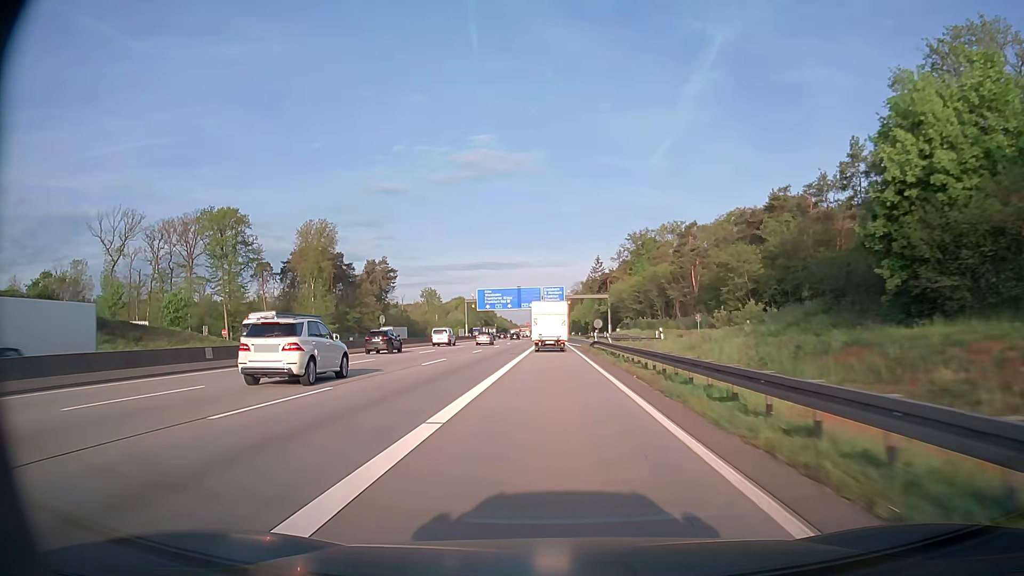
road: motorway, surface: asphalt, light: Day
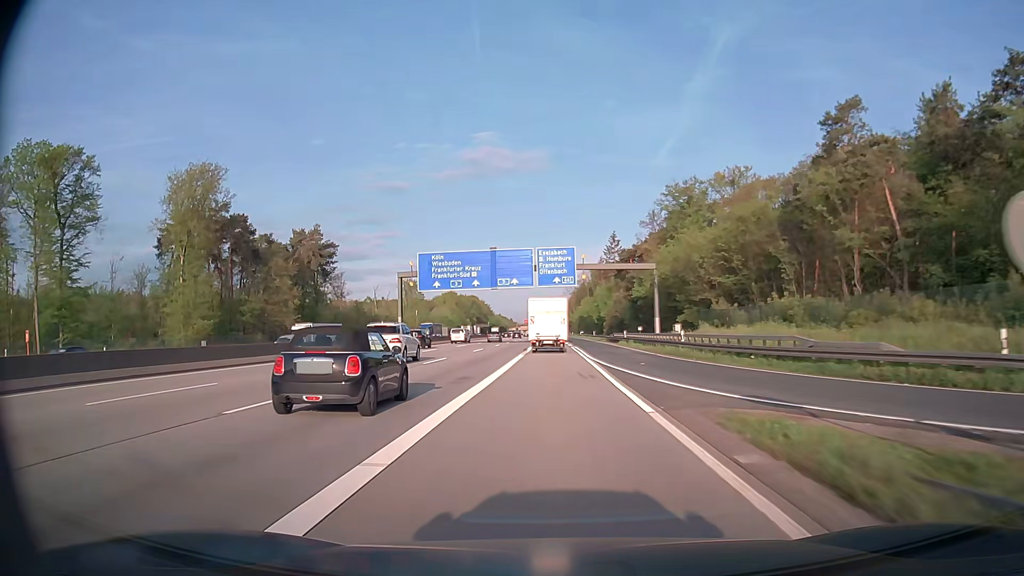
(-0.1, +53.6) m; 0°
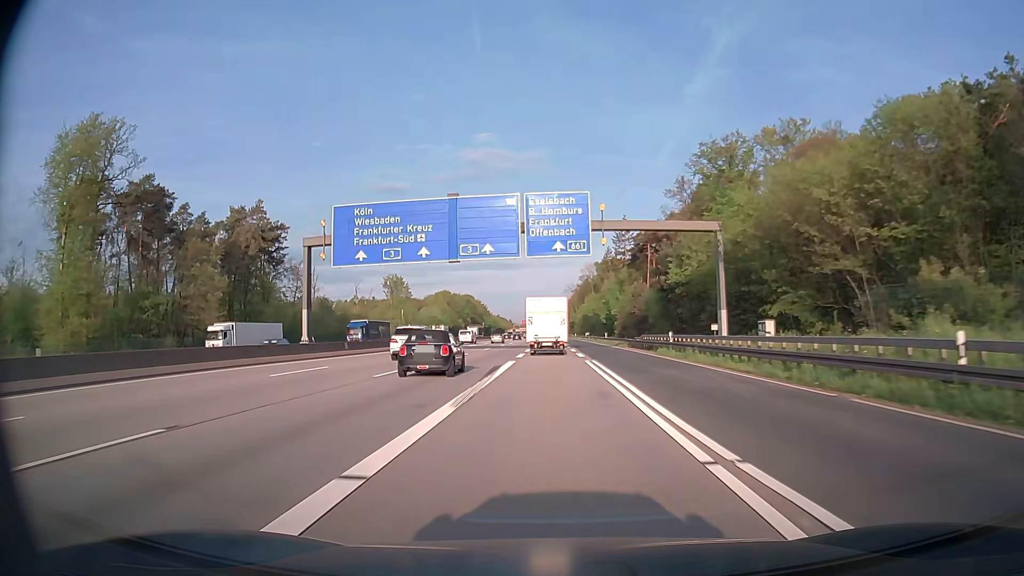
(-0.1, +26.3) m; 0°
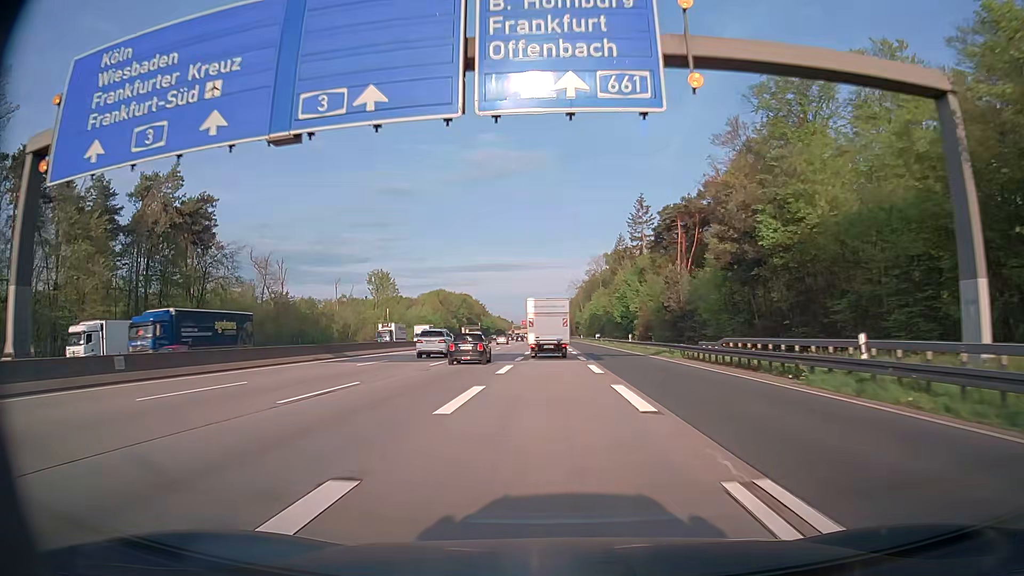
(-0.1, +25.9) m; 0°
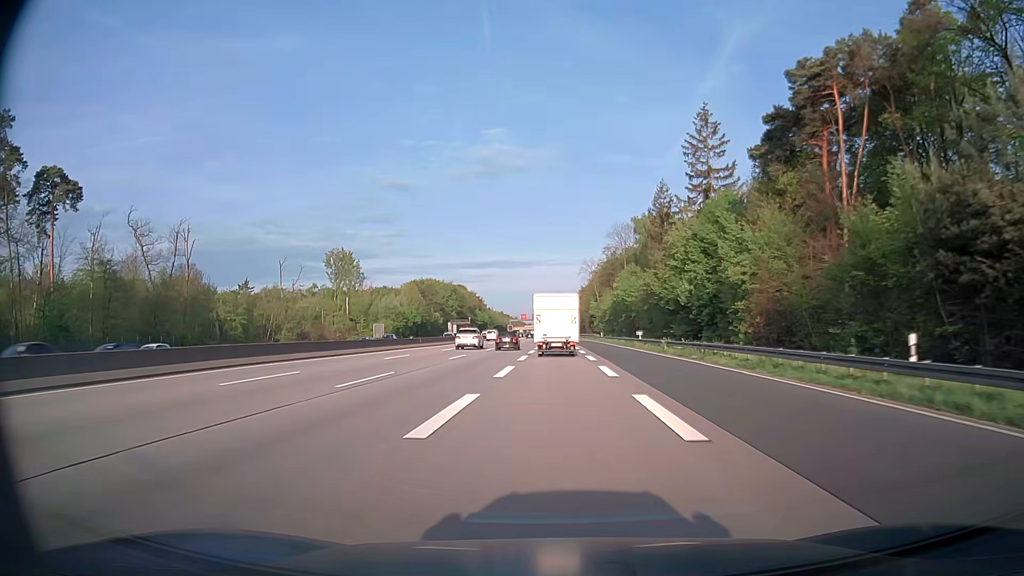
(-0.2, +50.8) m; 0°
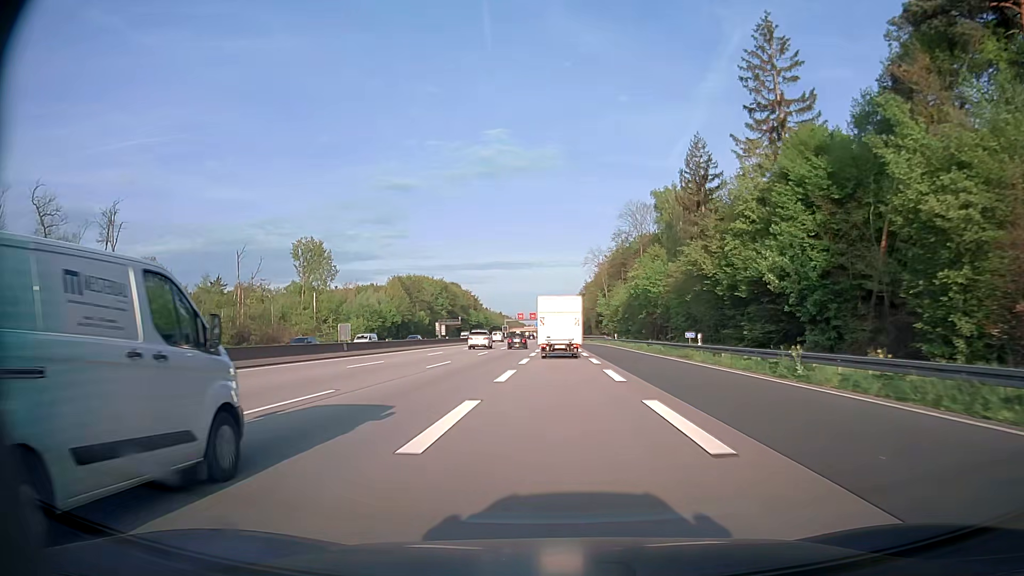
(-0.1, +24.9) m; 0°
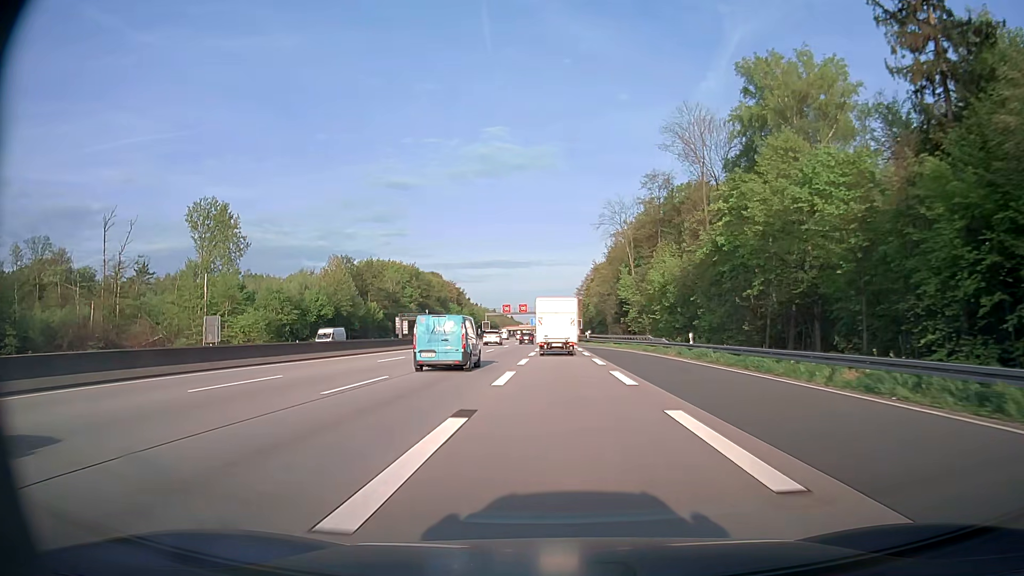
(0.0, +49.7) m; 0°
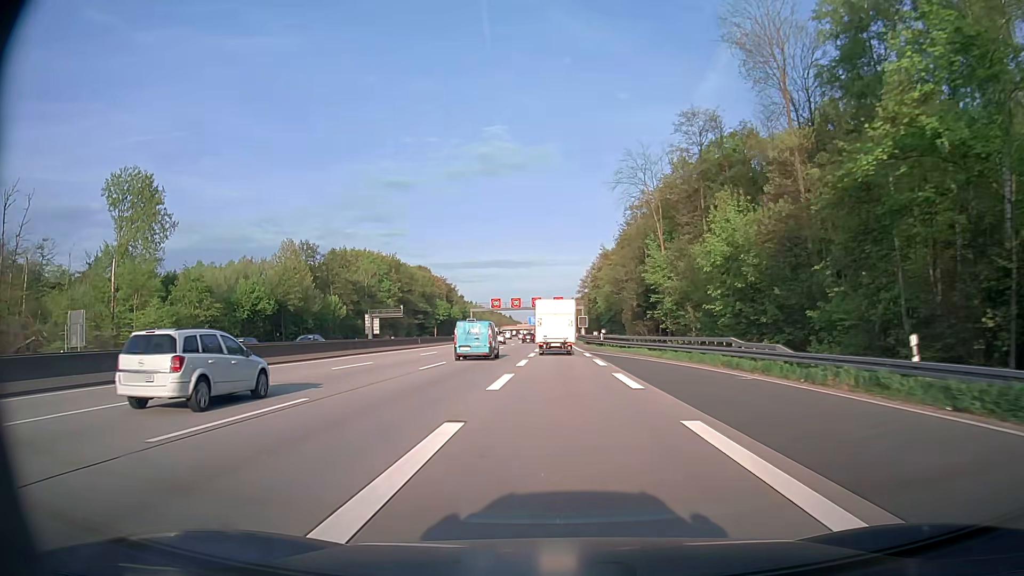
(0.0, +25.2) m; 0°
(0, +10) (0, +20) (0, +30) (0, +40) (0, +50) (0, +60) (0, +70) (0, +80) (0, +90) (0, +100) m
